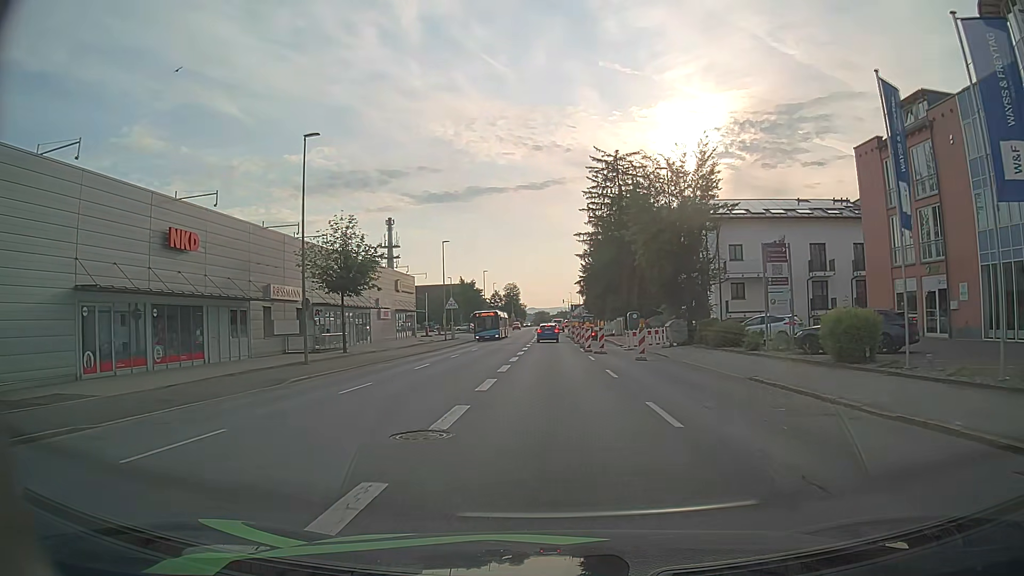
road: tertiary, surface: asphalt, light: Day
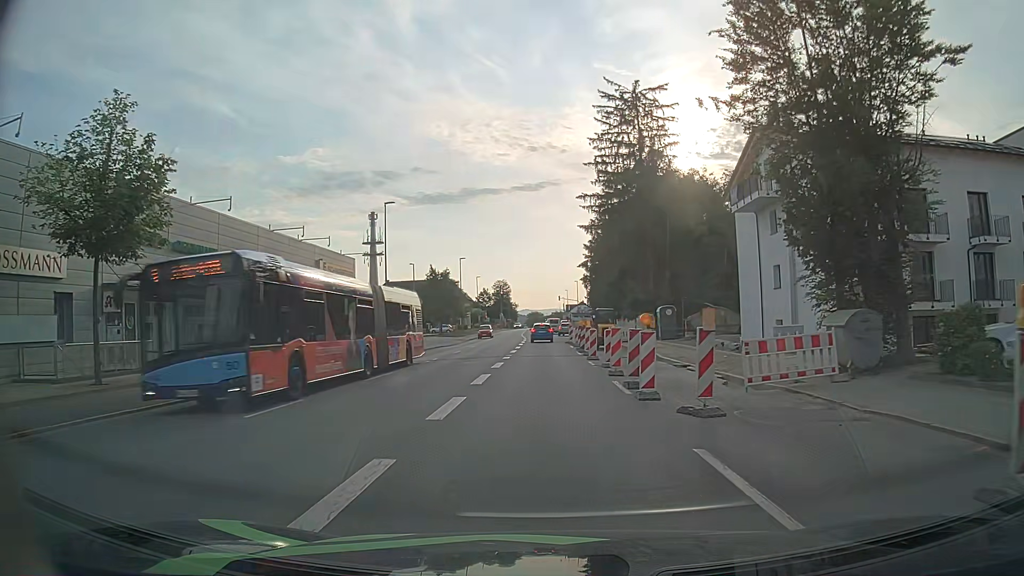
(+0.1, +23.0) m; +1°
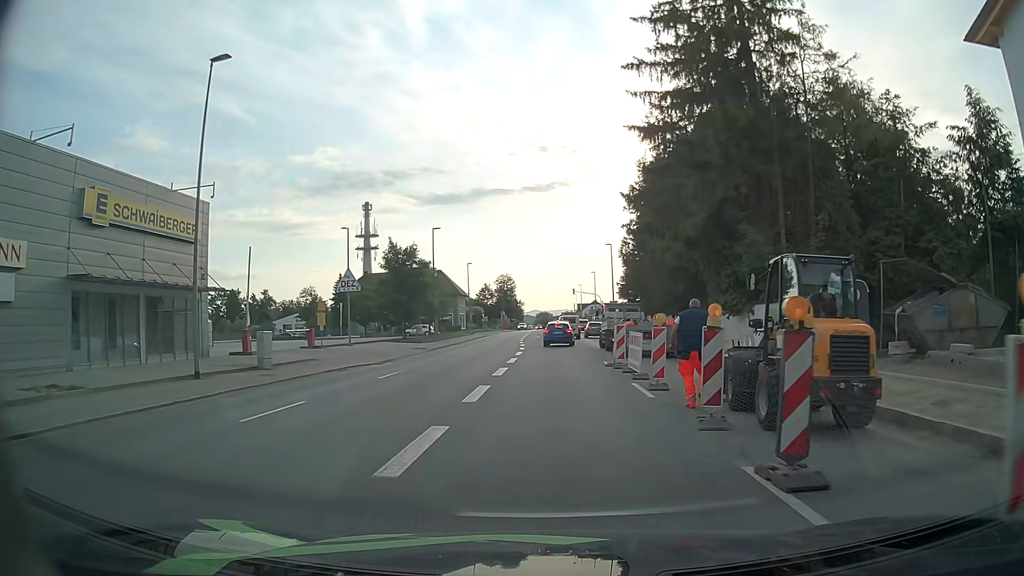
(-0.6, +27.9) m; -2°
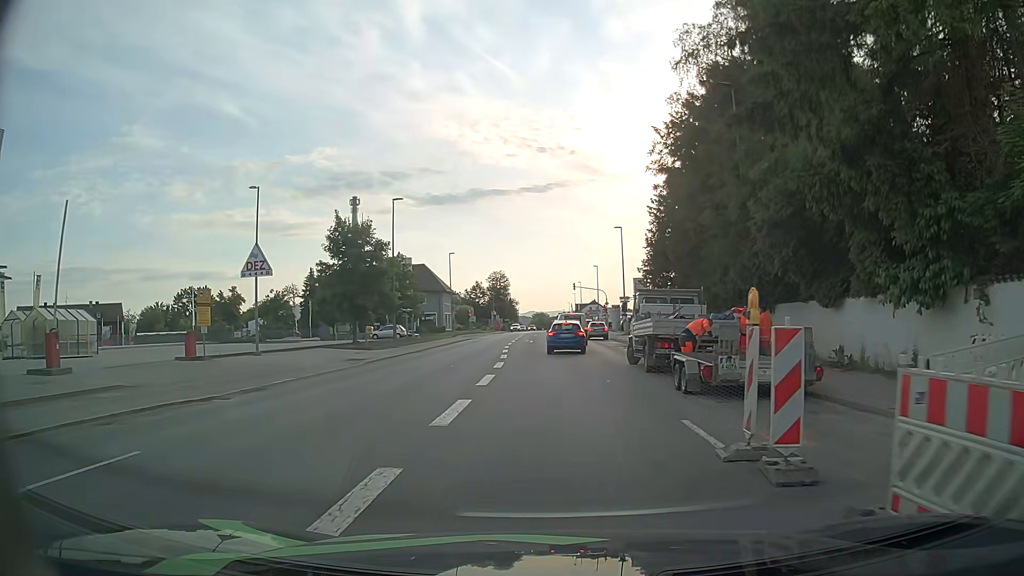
(+0.1, +14.8) m; 0°
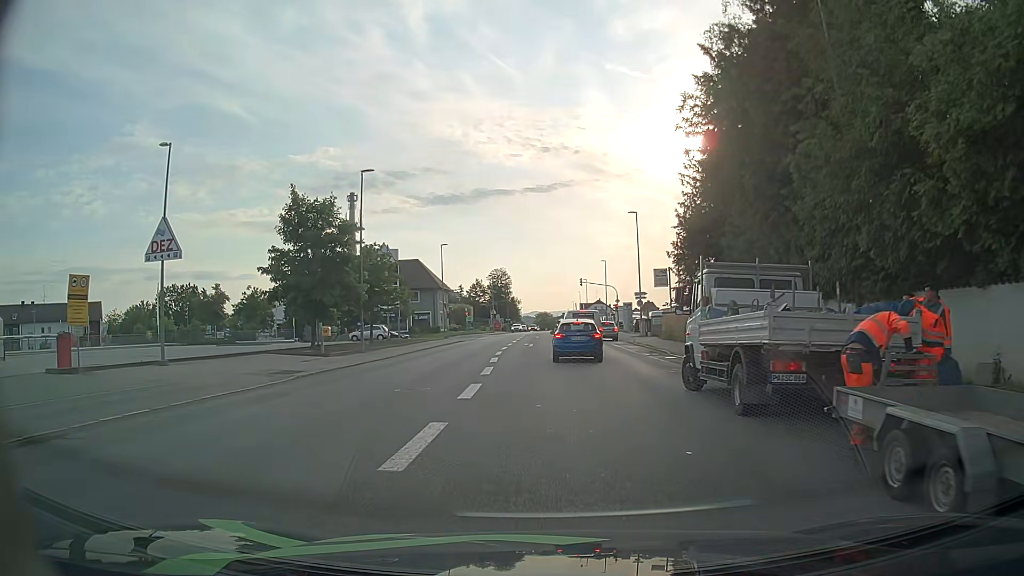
(0.0, +8.9) m; 0°
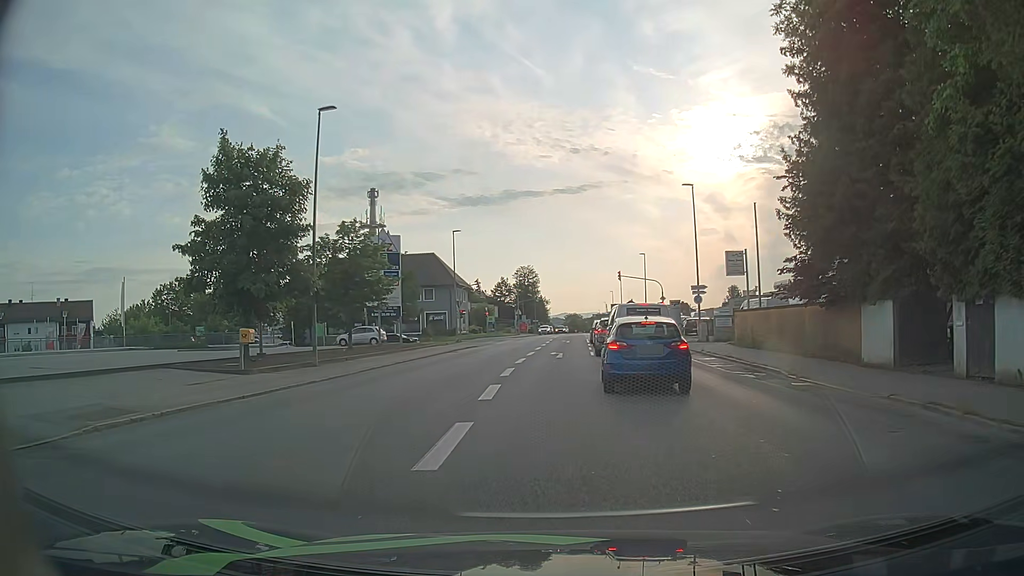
(-0.1, +11.9) m; -2°
(0, +10) (0, +20) (0, +30) (+1, +40) (+1, +50) (+1, +60) (+2, +70) (+1, +80) (-8, +83) (-18, +83) m
